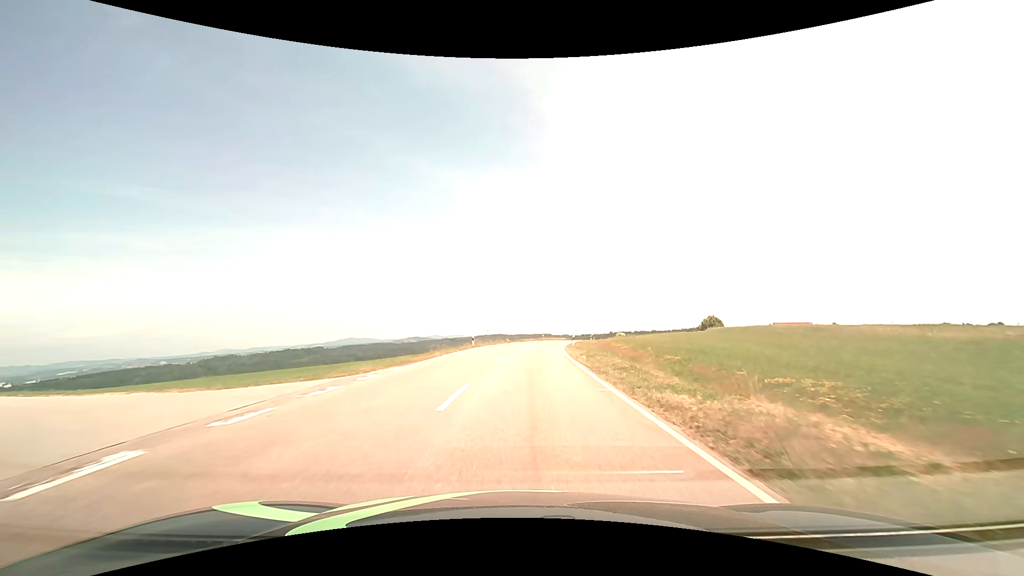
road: tertiary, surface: asphalt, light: Day
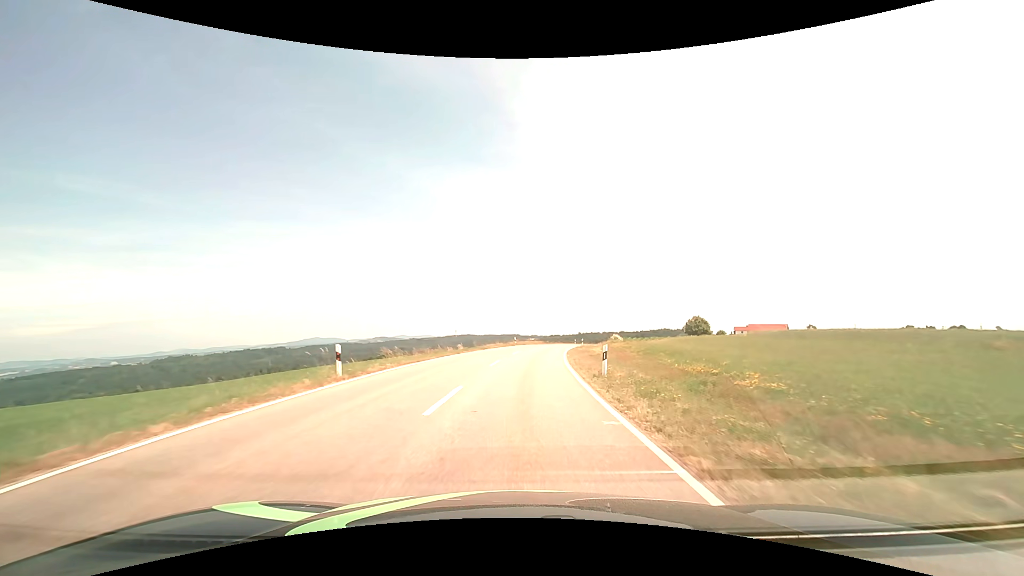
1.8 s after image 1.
(+0.7, +24.2) m; +3°
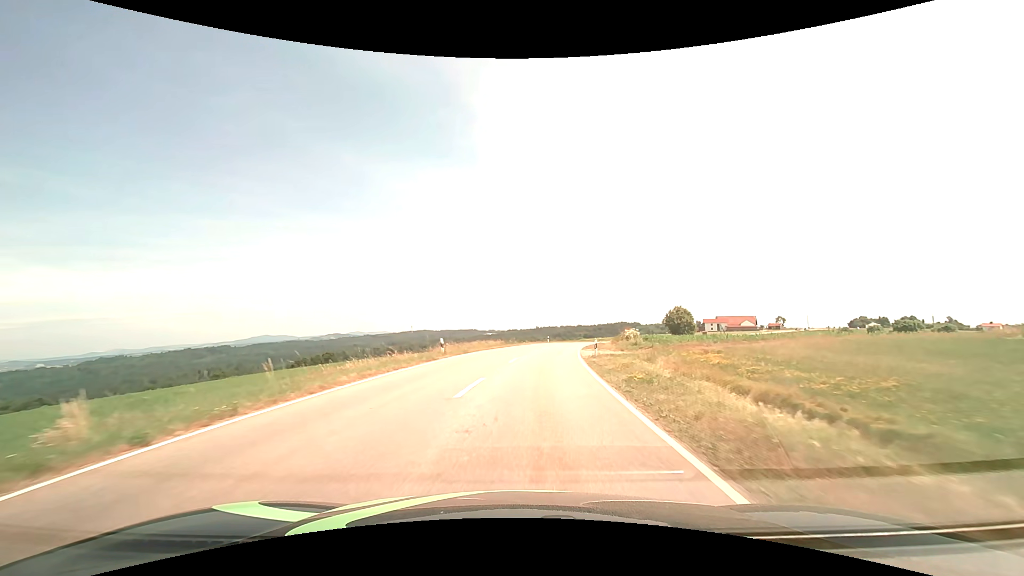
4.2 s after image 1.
(+1.3, +33.4) m; +5°
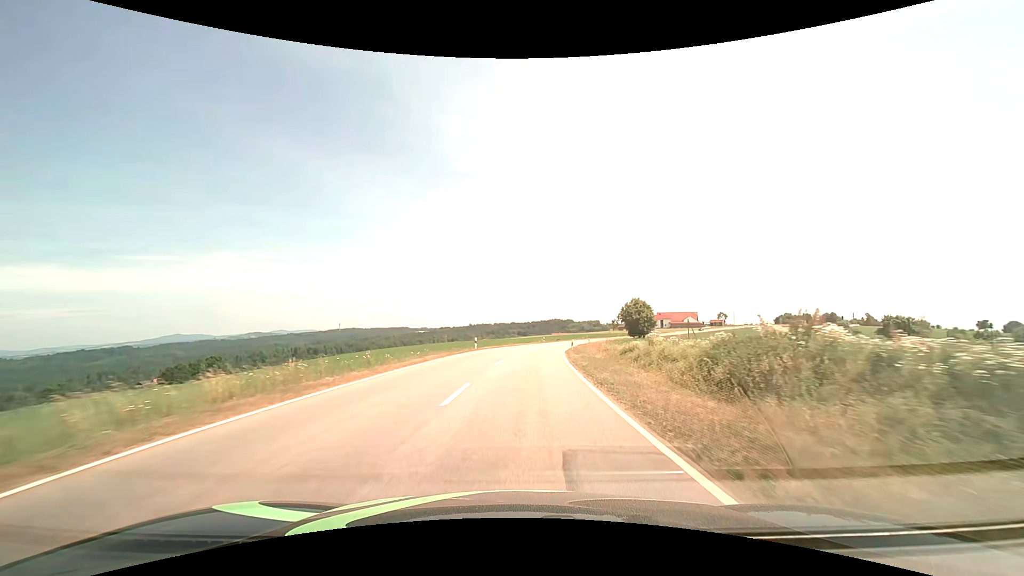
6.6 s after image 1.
(+2.4, +35.5) m; +7°
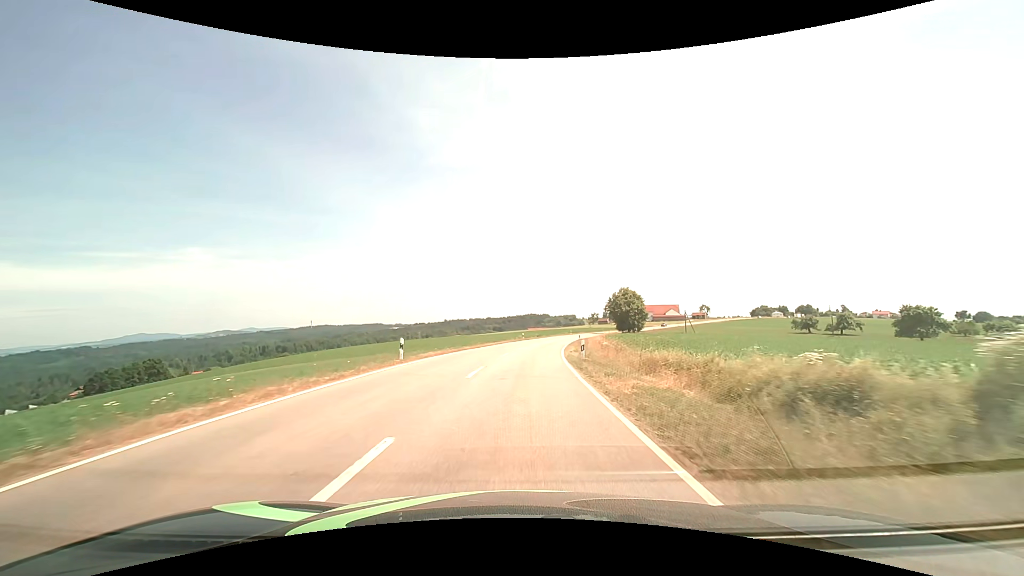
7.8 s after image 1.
(+0.5, +18.6) m; +3°
(0, +10) (0, +20) (+1, +30) (+2, +40) (+3, +50) (+4, +60) (+6, +70) (+8, +79) (+10, +89) (+12, +99) m
